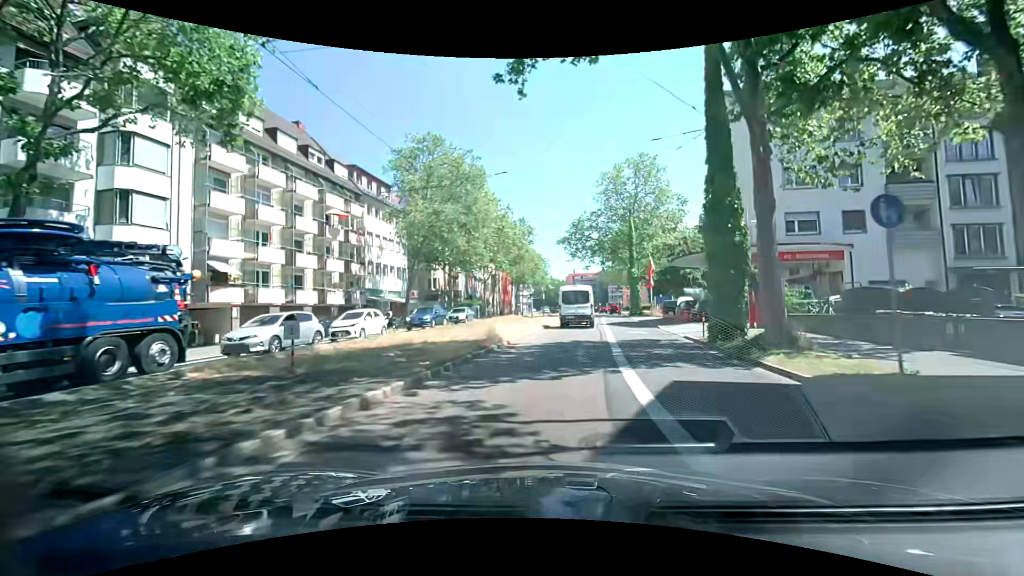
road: secondary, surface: asphalt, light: Day
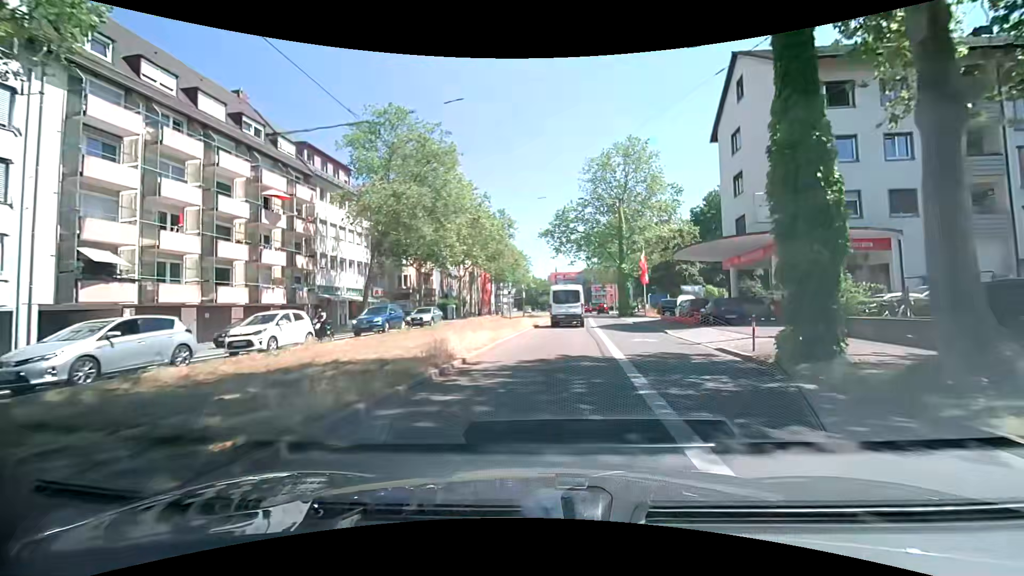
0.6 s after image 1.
(0.0, +6.2) m; +1°
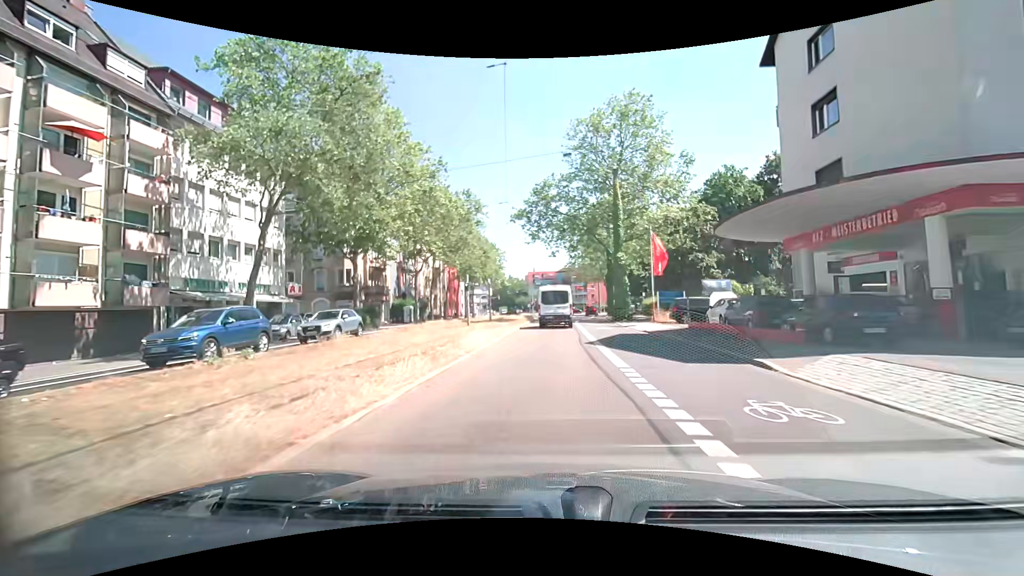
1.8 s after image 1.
(+0.5, +12.6) m; +3°
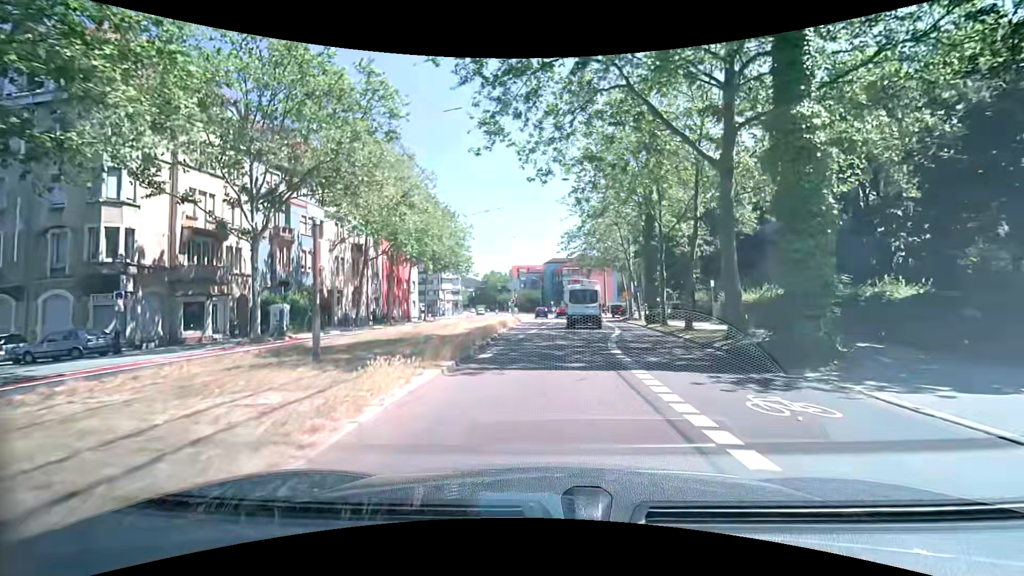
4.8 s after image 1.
(+0.3, +30.2) m; +1°
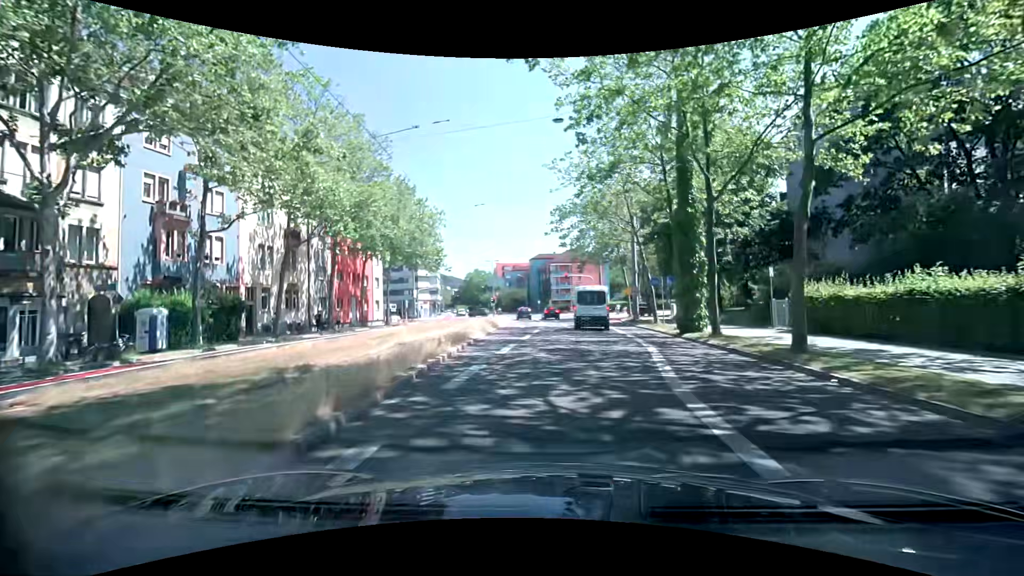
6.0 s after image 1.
(+0.1, +10.8) m; +1°
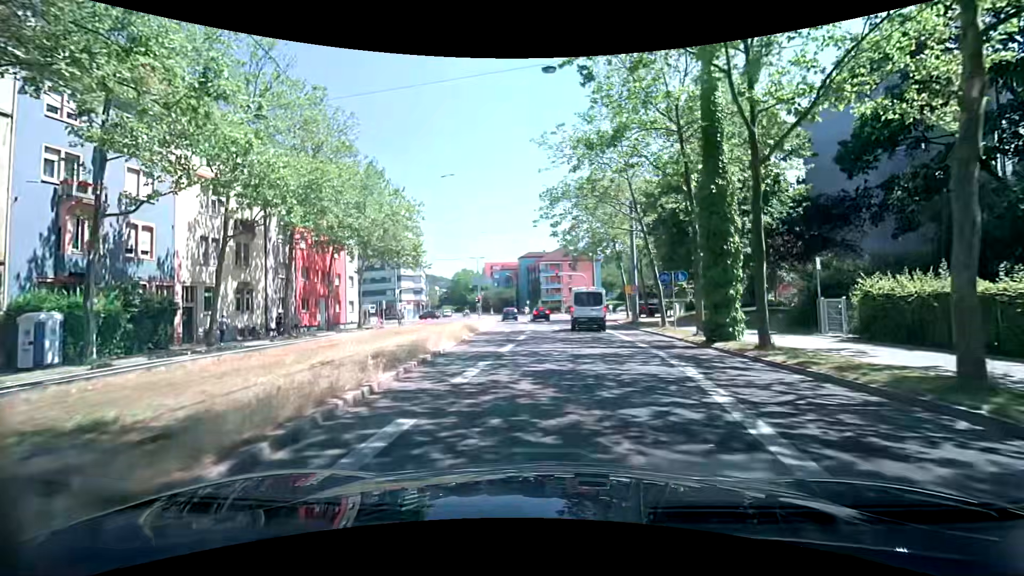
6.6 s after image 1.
(+0.1, +5.1) m; +1°
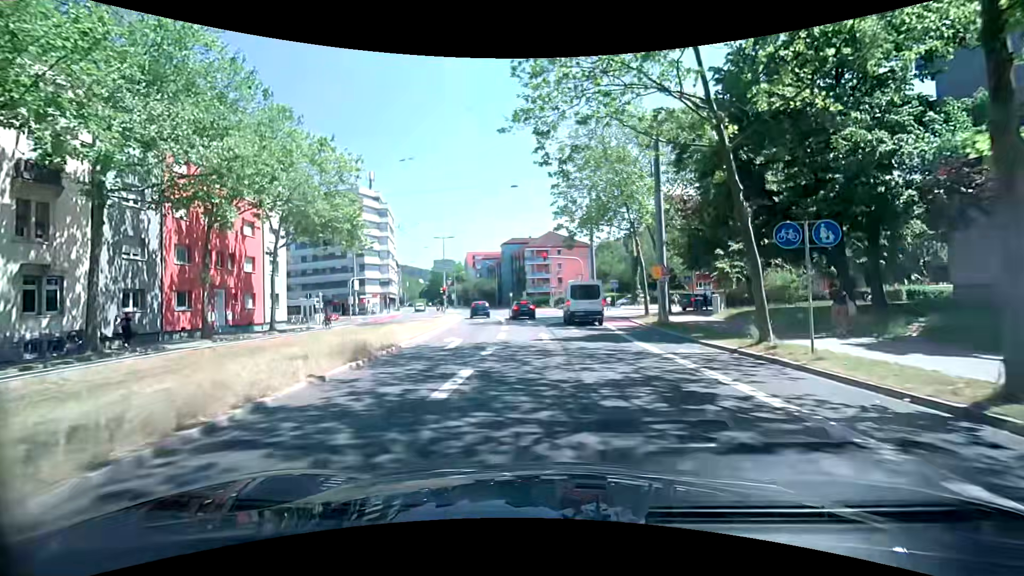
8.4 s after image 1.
(+0.4, +13.9) m; +1°
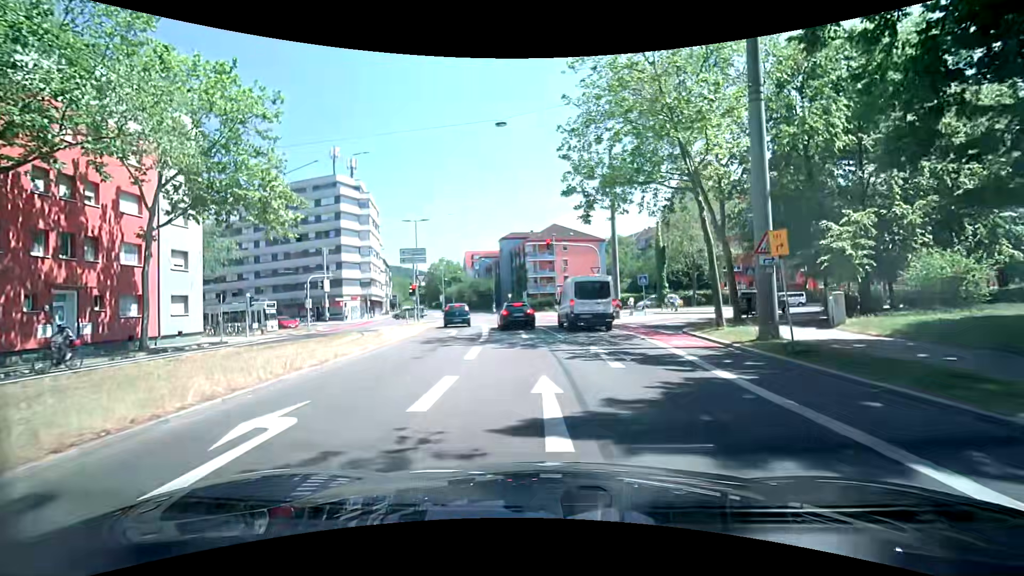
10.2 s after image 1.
(+0.1, +12.4) m; 0°
